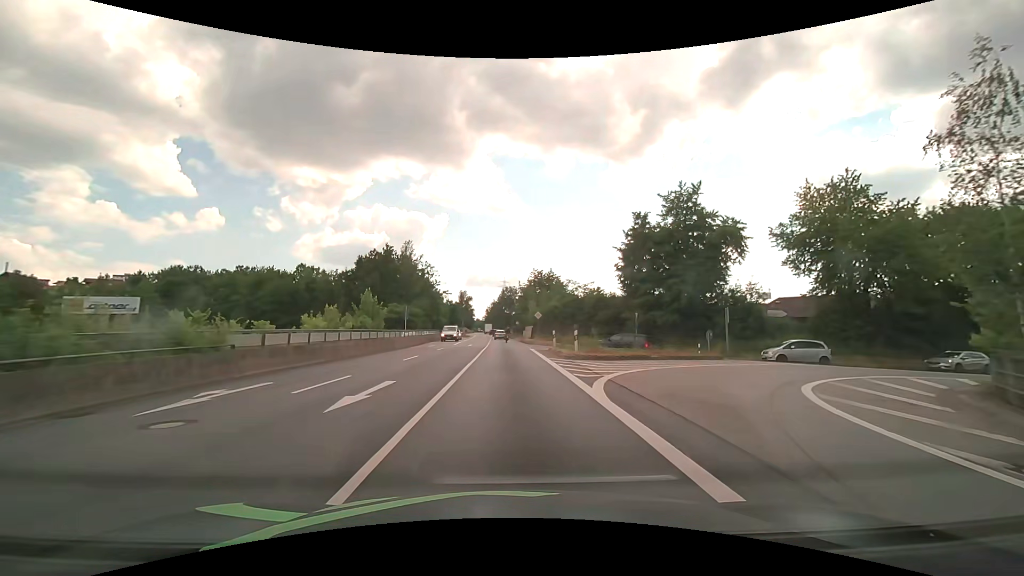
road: primary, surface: asphalt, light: Day
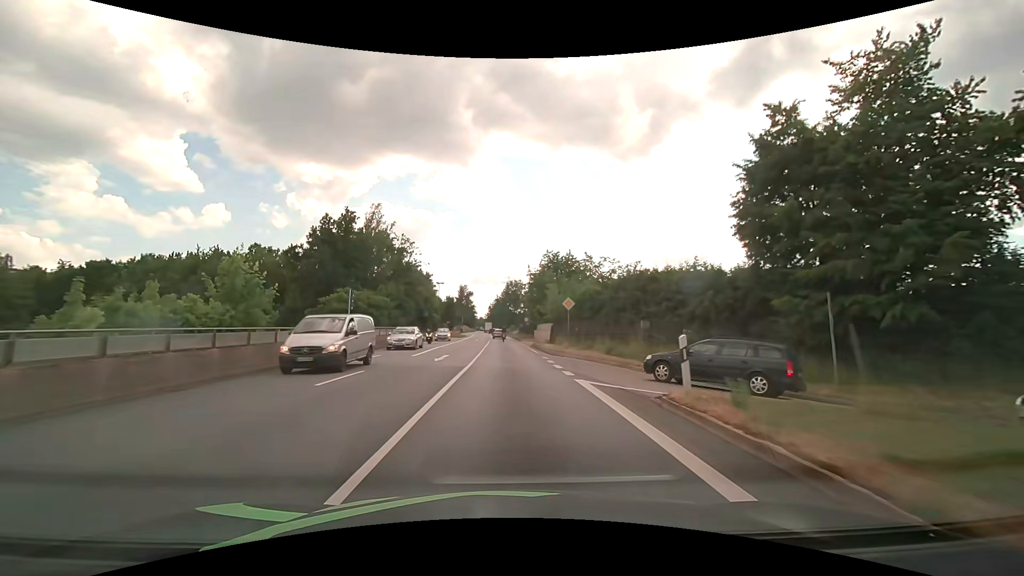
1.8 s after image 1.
(-0.1, +22.8) m; -1°
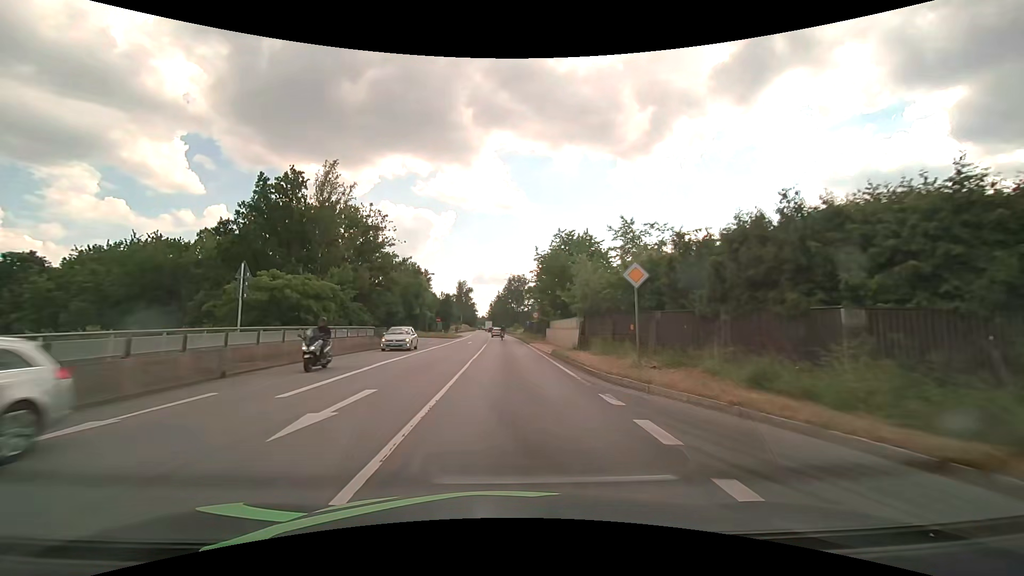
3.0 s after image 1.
(0.0, +15.2) m; 0°
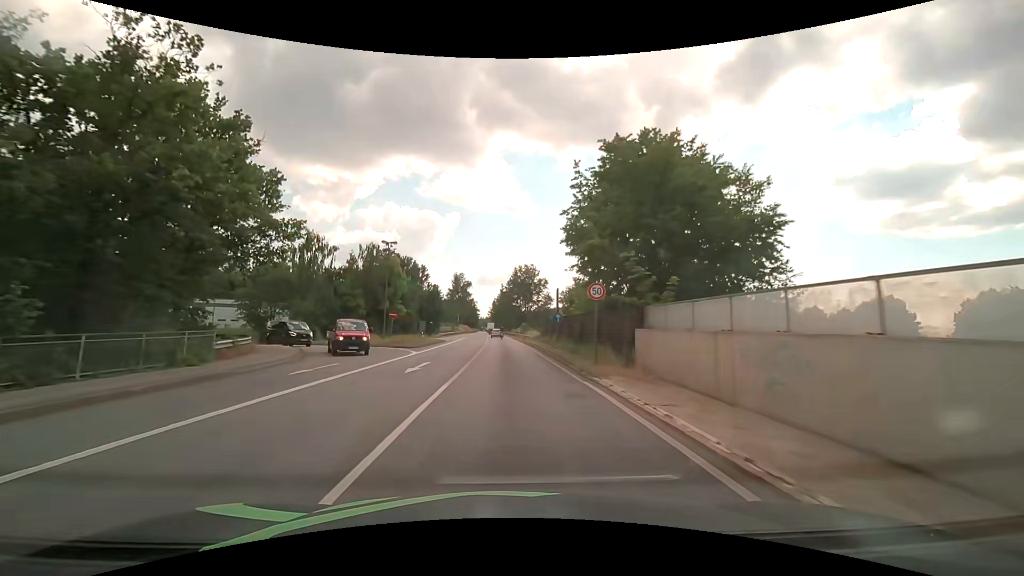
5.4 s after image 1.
(0.0, +30.5) m; 0°
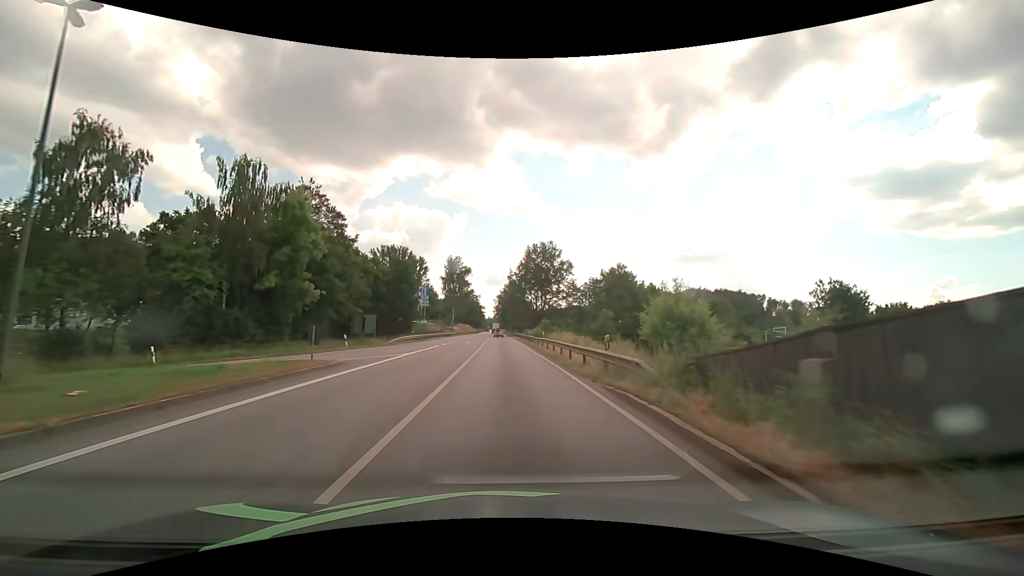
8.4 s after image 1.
(-0.4, +38.1) m; -1°
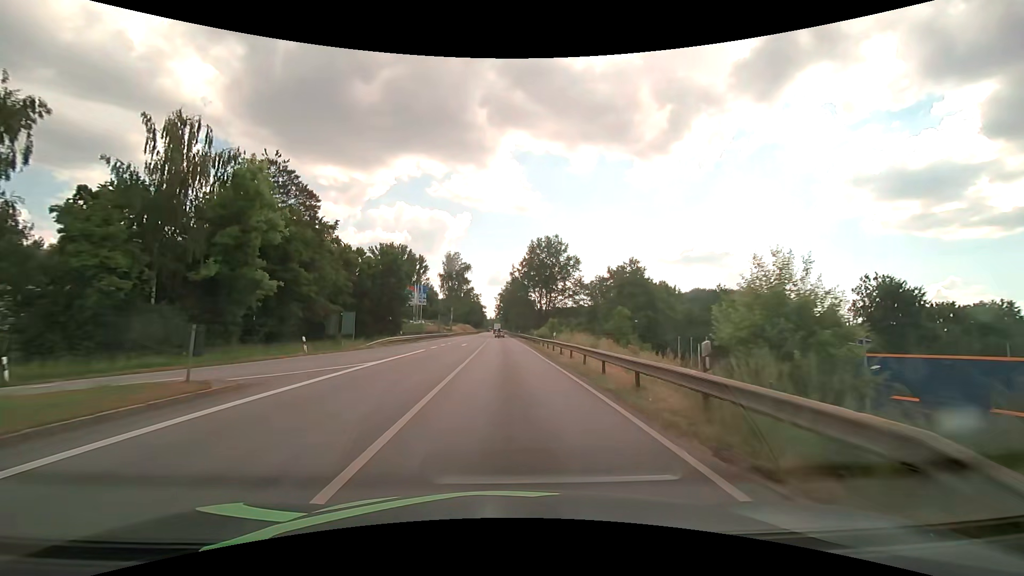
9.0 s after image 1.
(0.0, +7.6) m; 0°
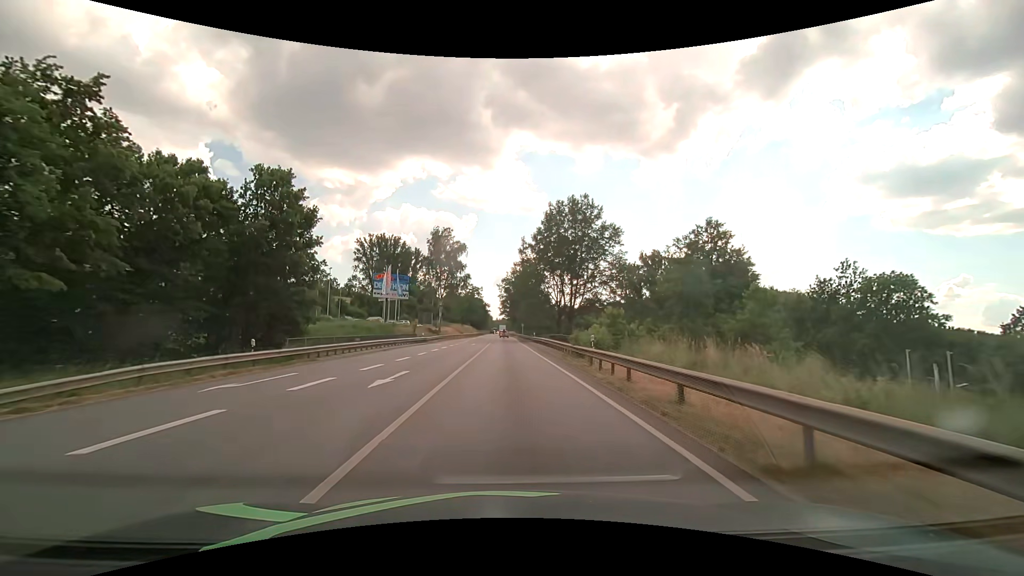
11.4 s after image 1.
(-0.1, +30.5) m; -1°
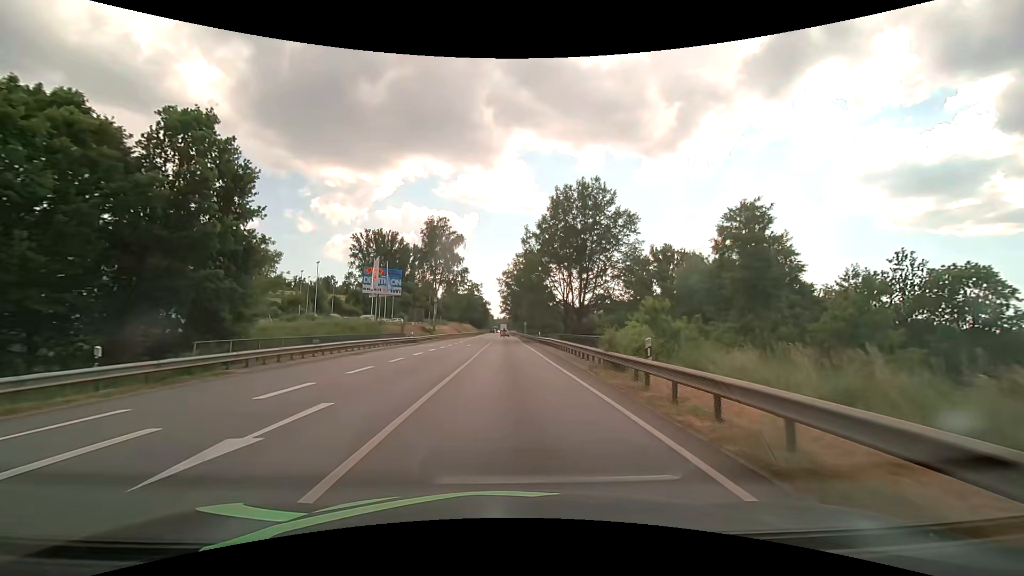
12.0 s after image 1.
(0.0, +7.6) m; 0°
(0, +10) (0, +20) (0, +30) (0, +40) (0, +50) (0, +60) (0, +70) (0, +80) (0, +90) (-1, +100) m
